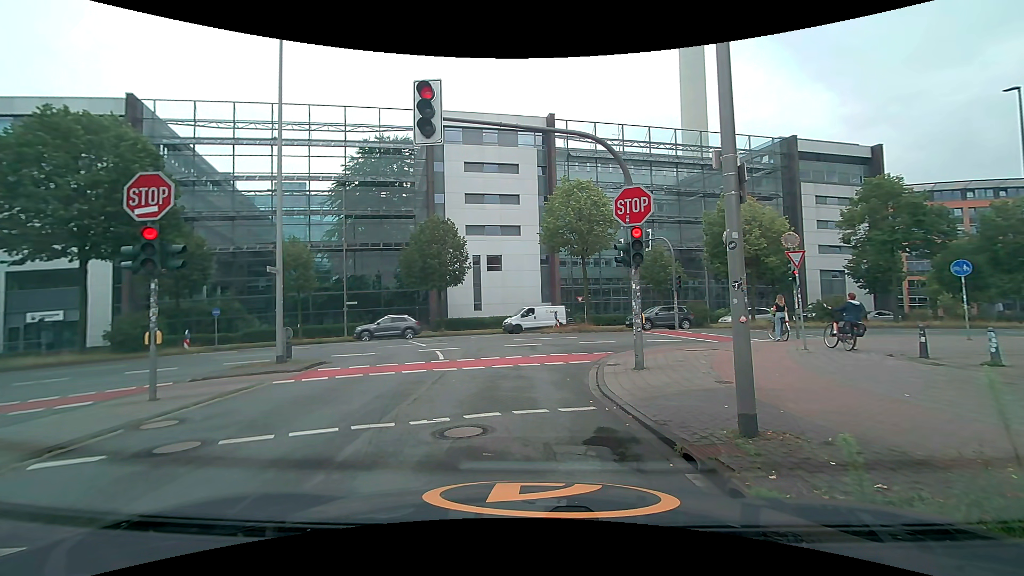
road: unclassified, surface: asphalt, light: Day
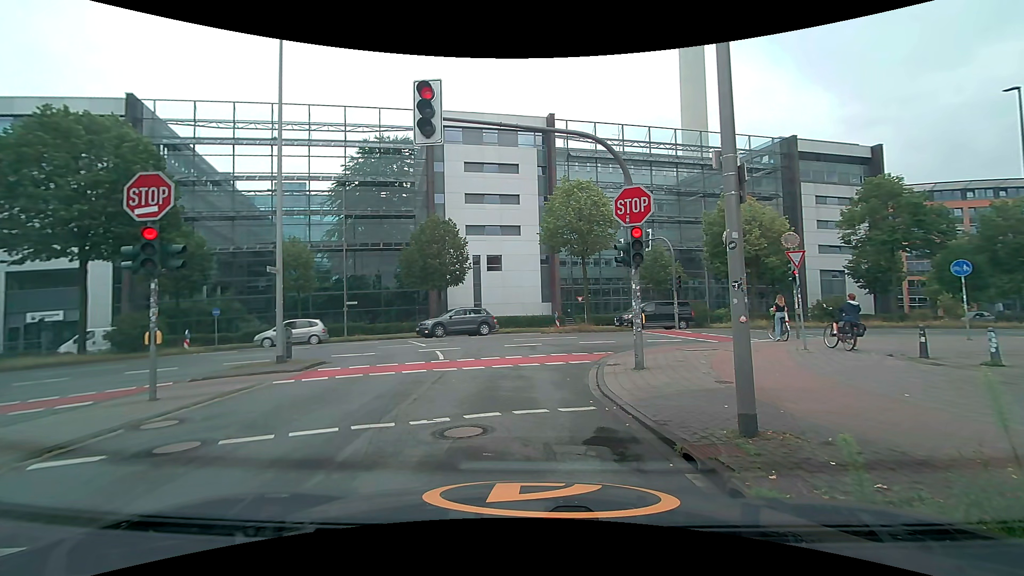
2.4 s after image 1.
(0.0, 0.0) m; 0°
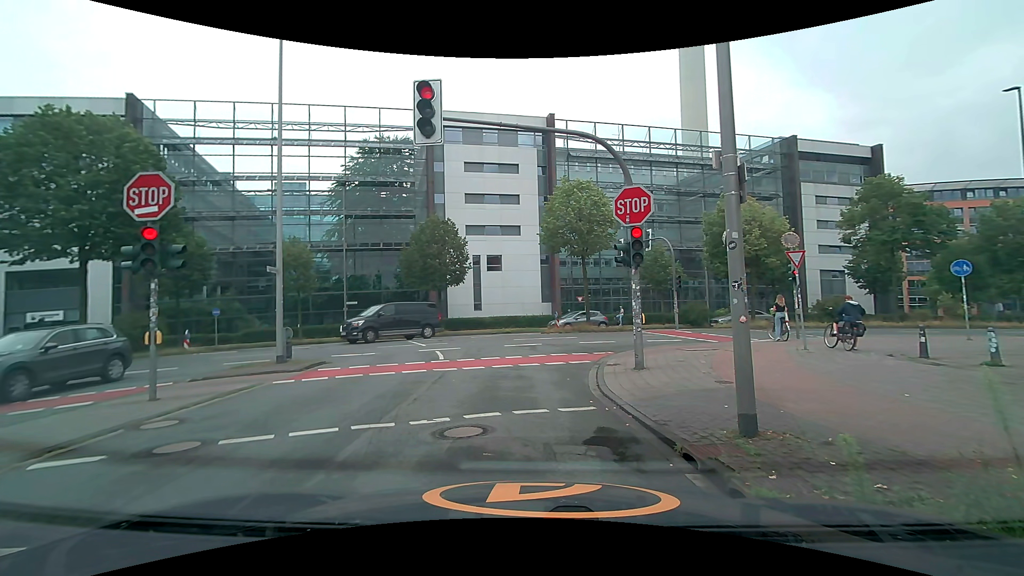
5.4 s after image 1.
(0.0, 0.0) m; 0°
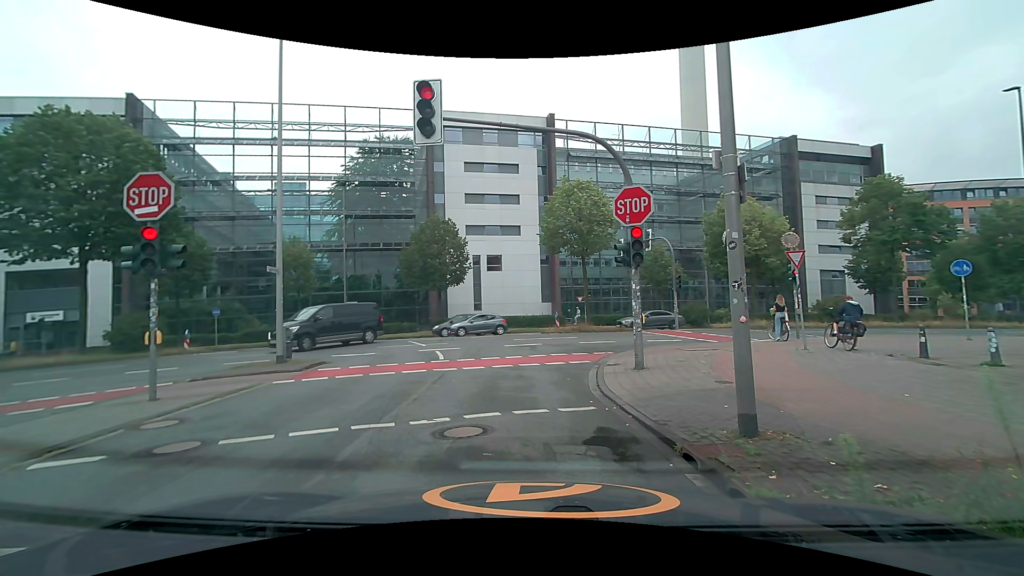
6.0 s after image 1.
(0.0, 0.0) m; 0°
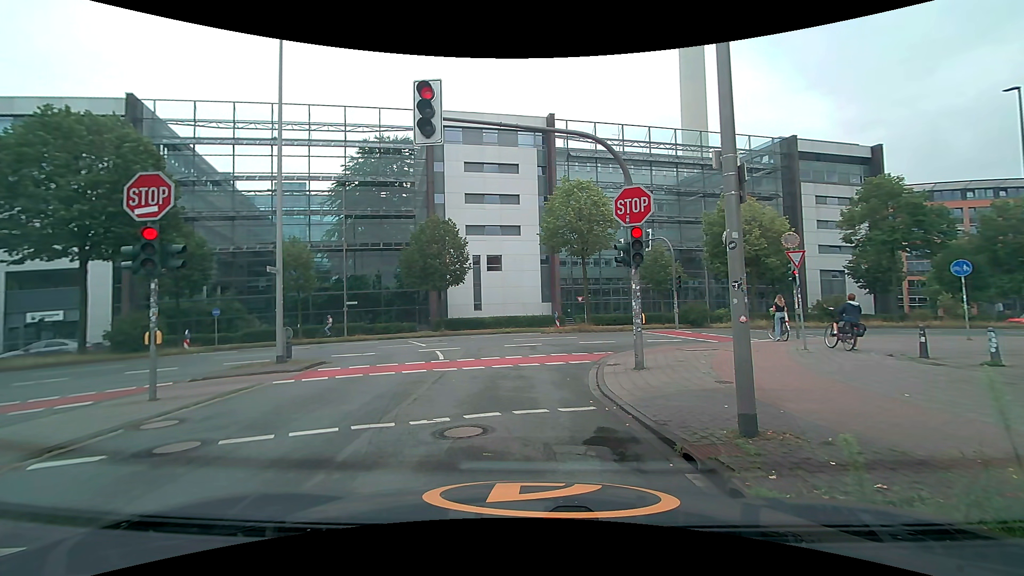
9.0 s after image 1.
(0.0, 0.0) m; 0°
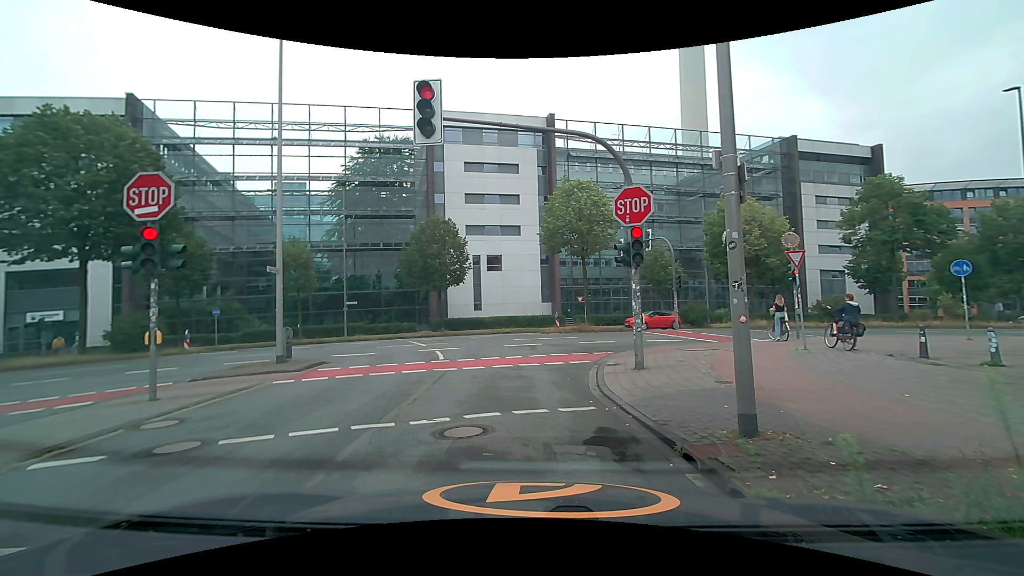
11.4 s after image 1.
(0.0, 0.0) m; 0°
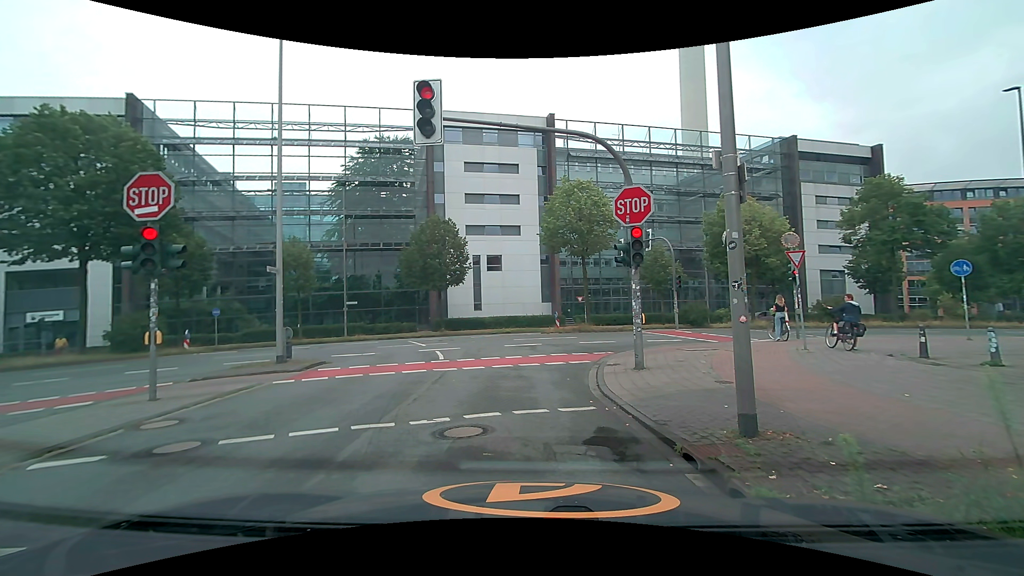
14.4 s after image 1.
(0.0, 0.0) m; 0°
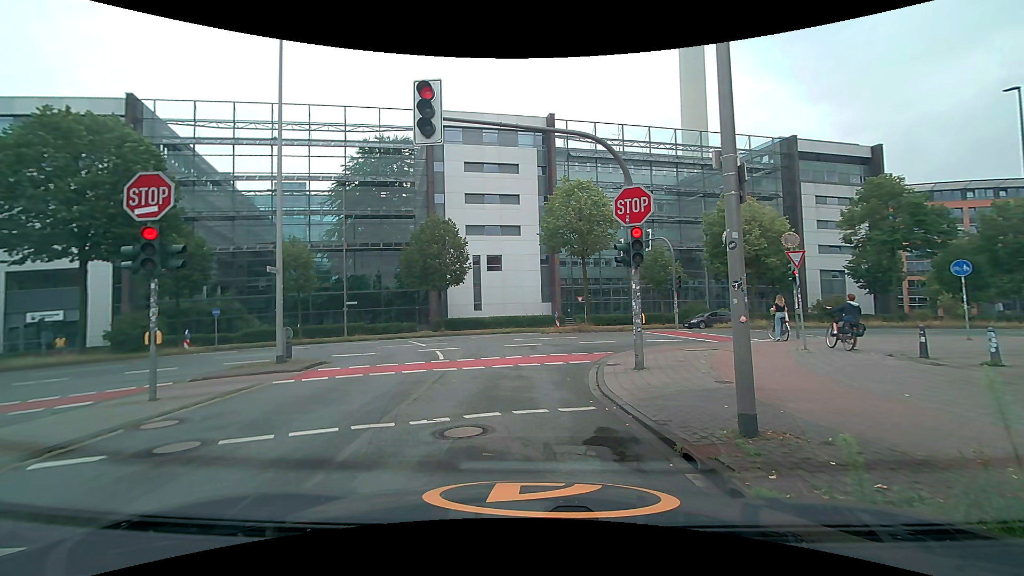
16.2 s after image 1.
(0.0, 0.0) m; 0°
